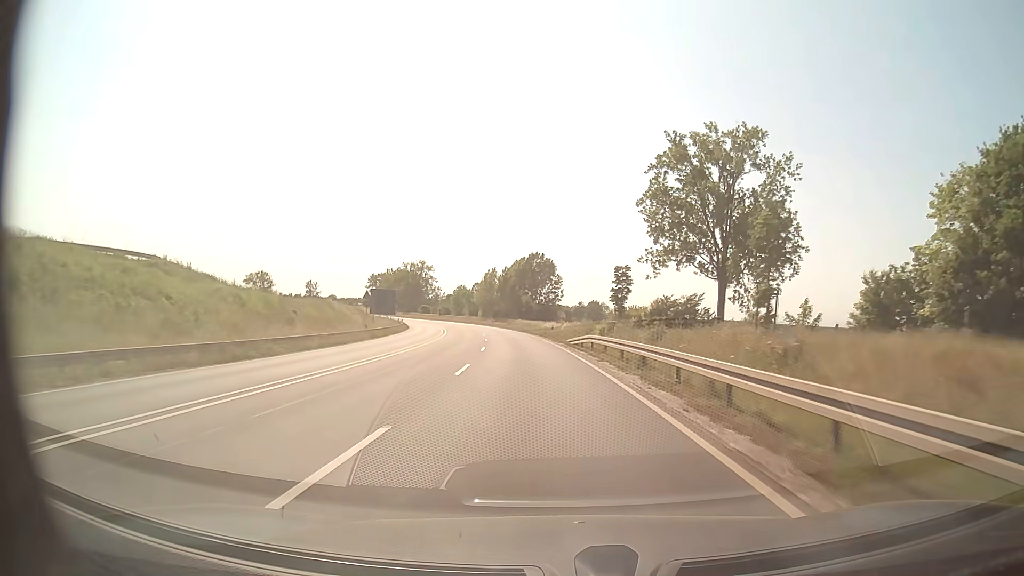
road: primary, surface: asphalt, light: Day
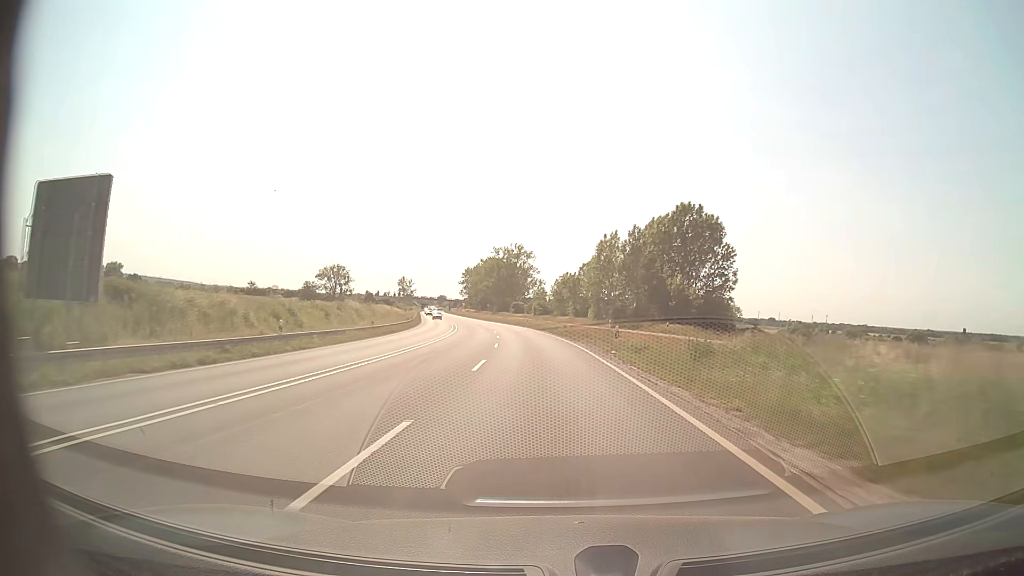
(-7.1, +74.7) m; -10°
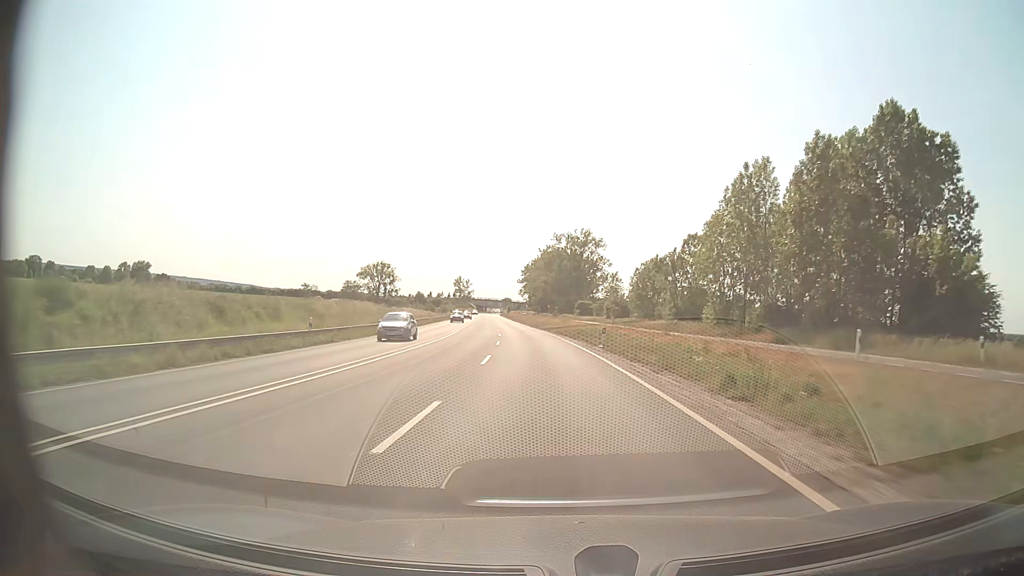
(-2.4, +46.9) m; -6°
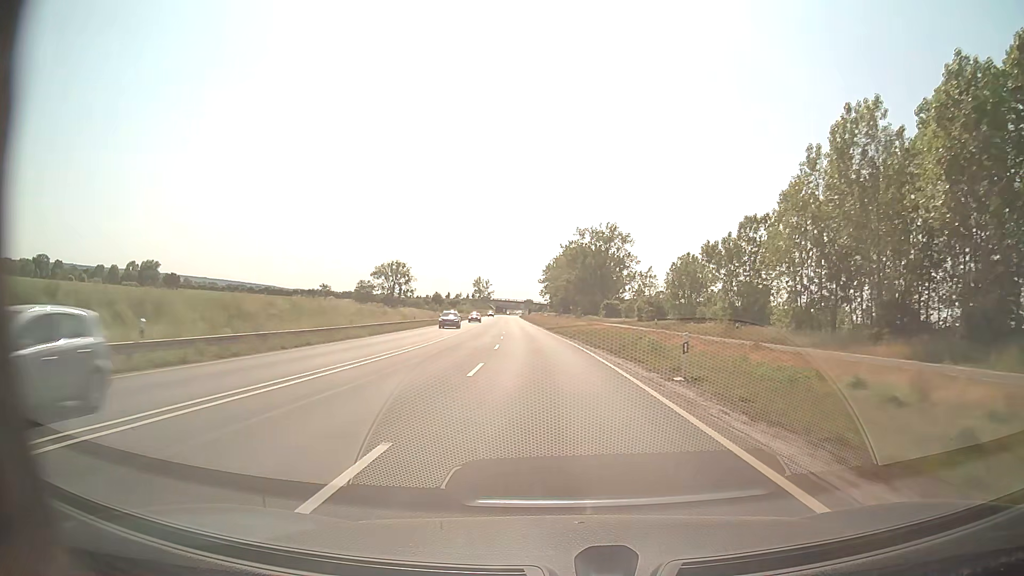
(-0.3, +15.8) m; -2°
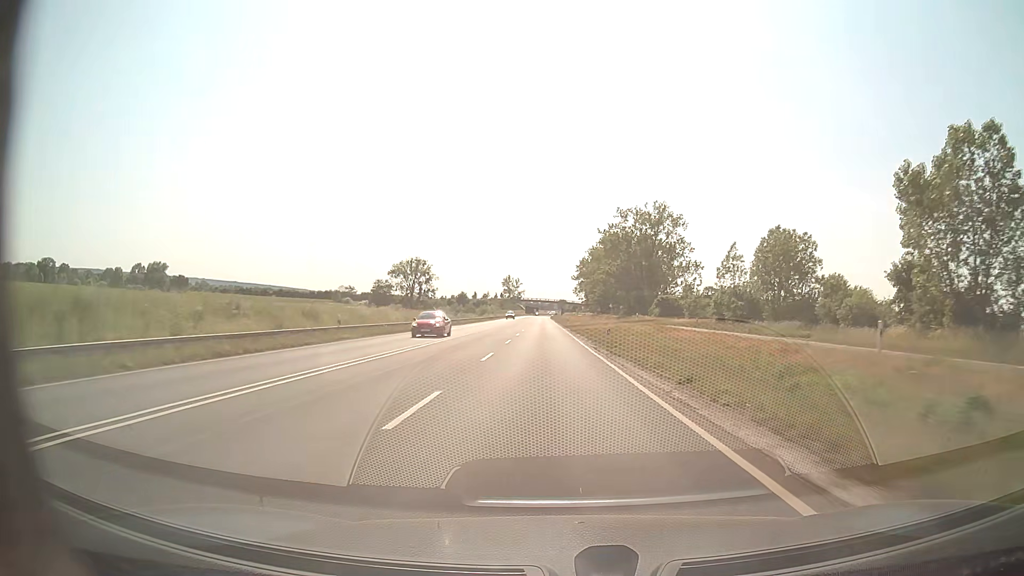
(-0.9, +31.7) m; -3°
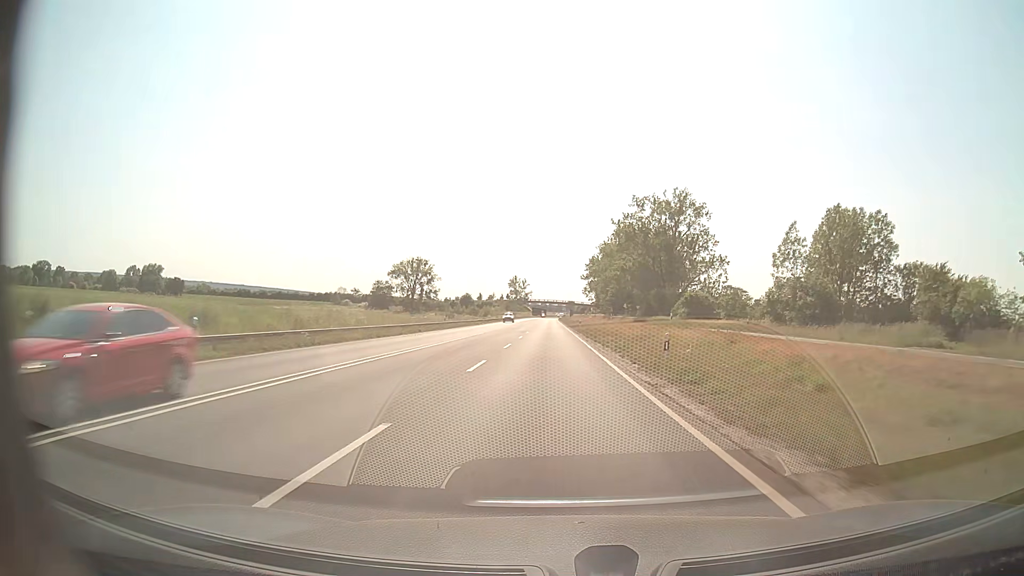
(-0.1, +15.9) m; -1°
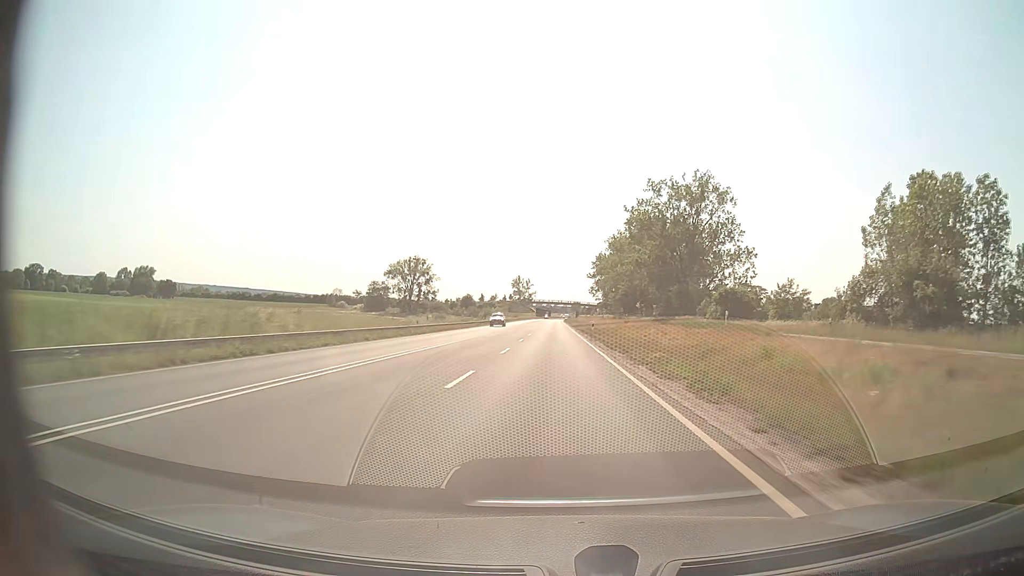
(0.0, +16.0) m; 0°
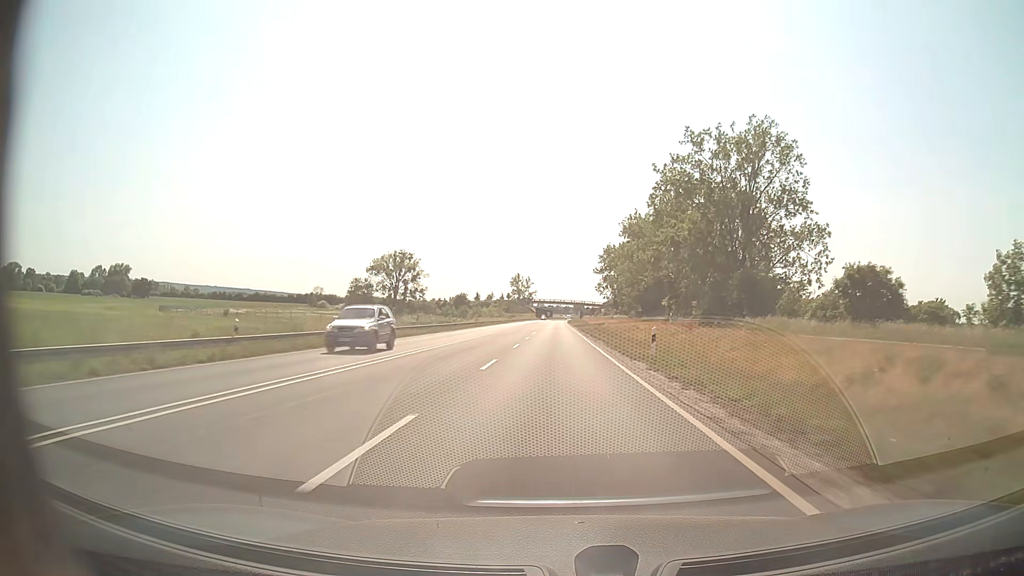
(-0.1, +32.0) m; 0°
(0, +10) (0, +20) (0, +30) (0, +40) (0, +50) (0, +60) (0, +70) (0, +80) (0, +90) (0, +100) m
